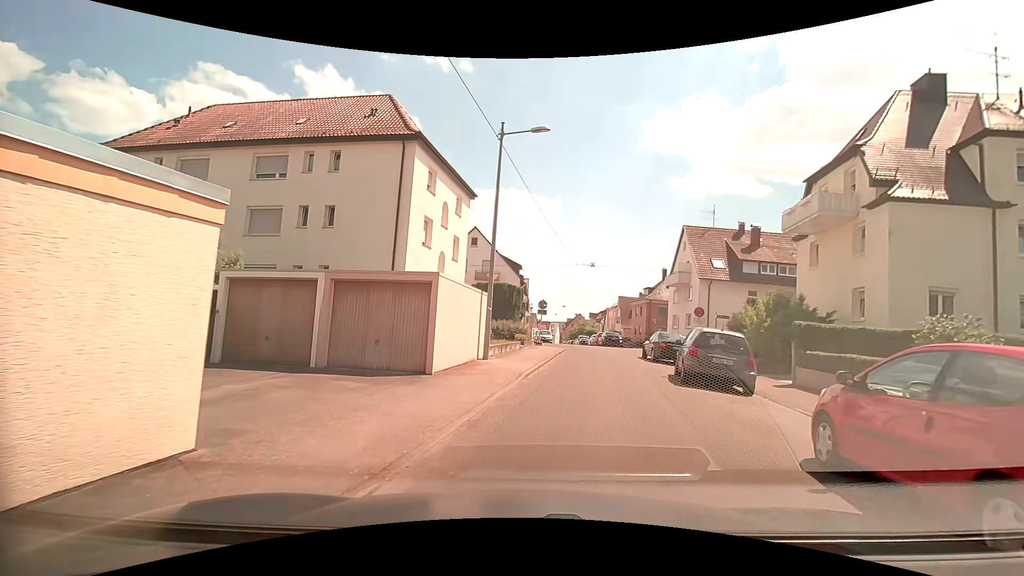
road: residential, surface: asphalt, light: Day
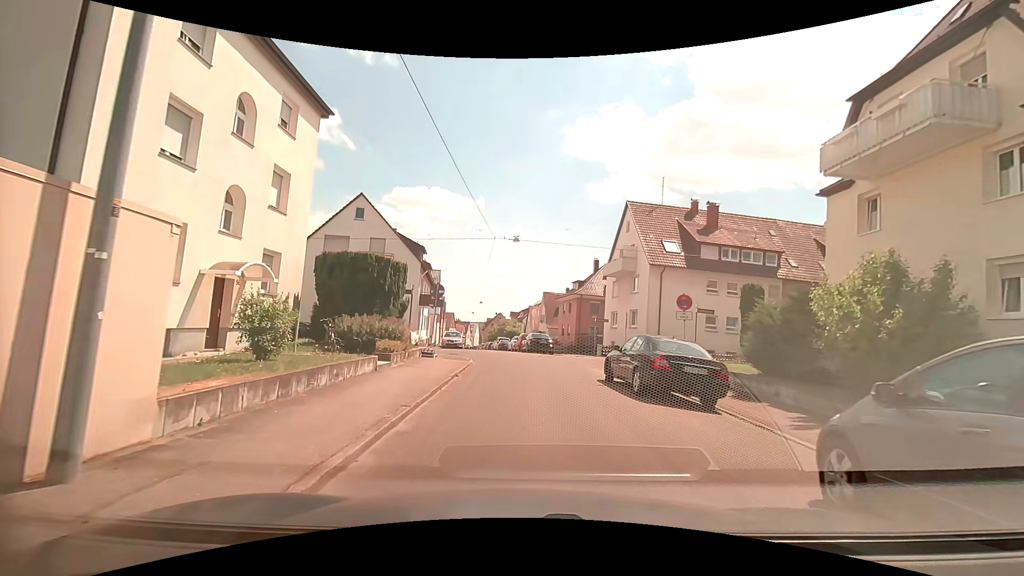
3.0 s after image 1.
(+1.1, +12.3) m; +9°
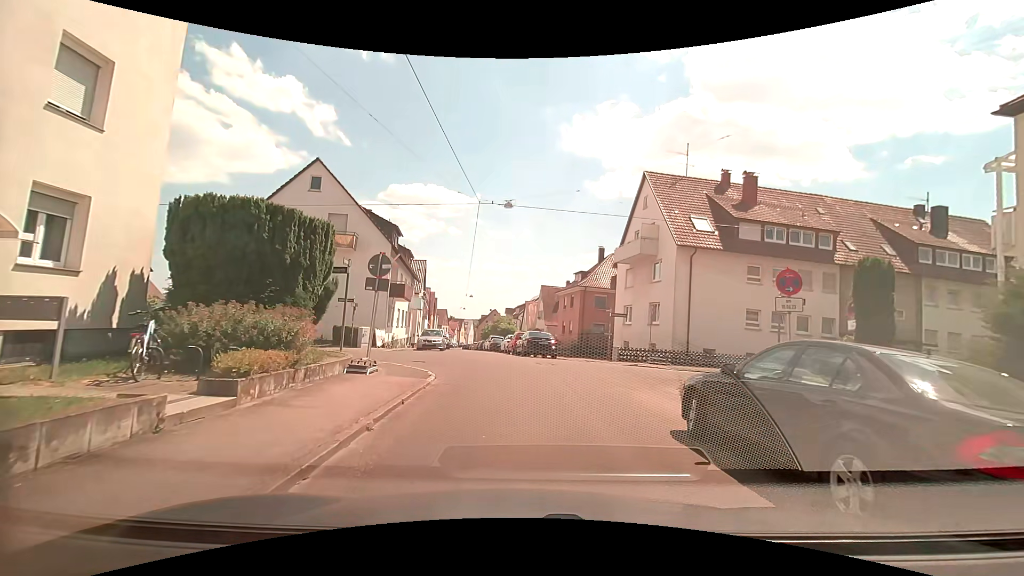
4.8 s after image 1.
(0.0, +7.5) m; 0°
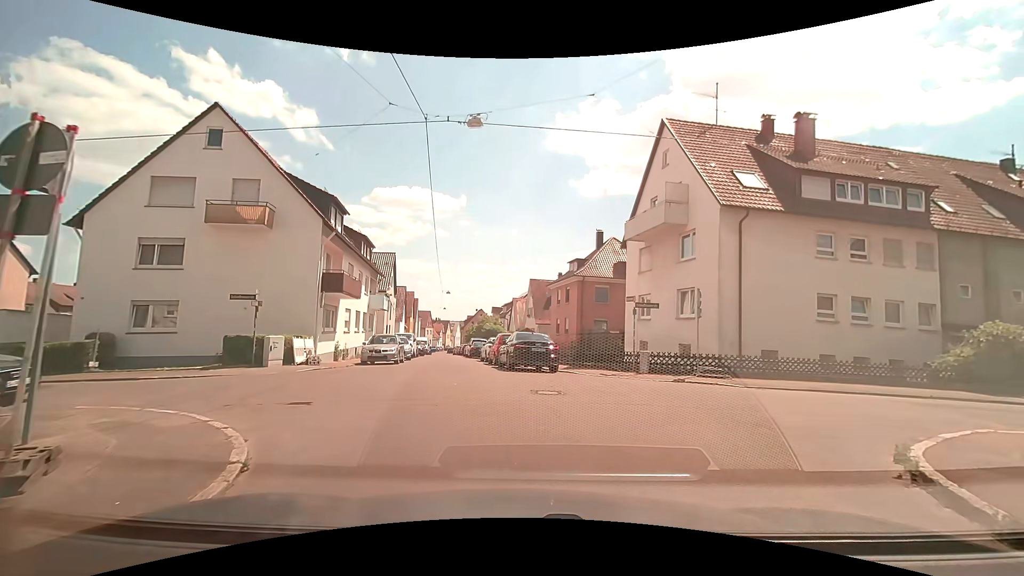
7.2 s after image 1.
(+0.1, +8.7) m; +2°
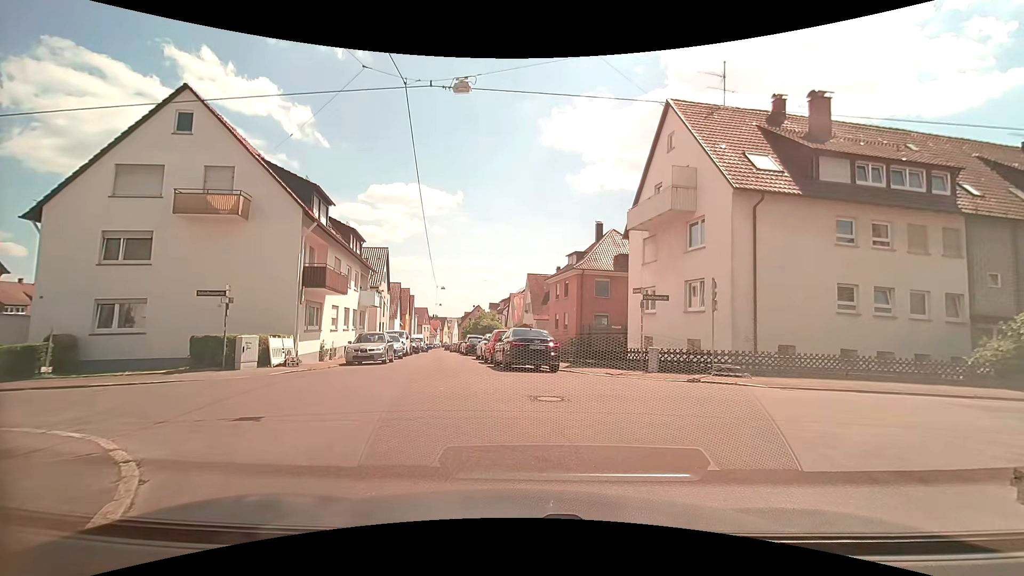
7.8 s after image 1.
(0.0, +1.4) m; -1°
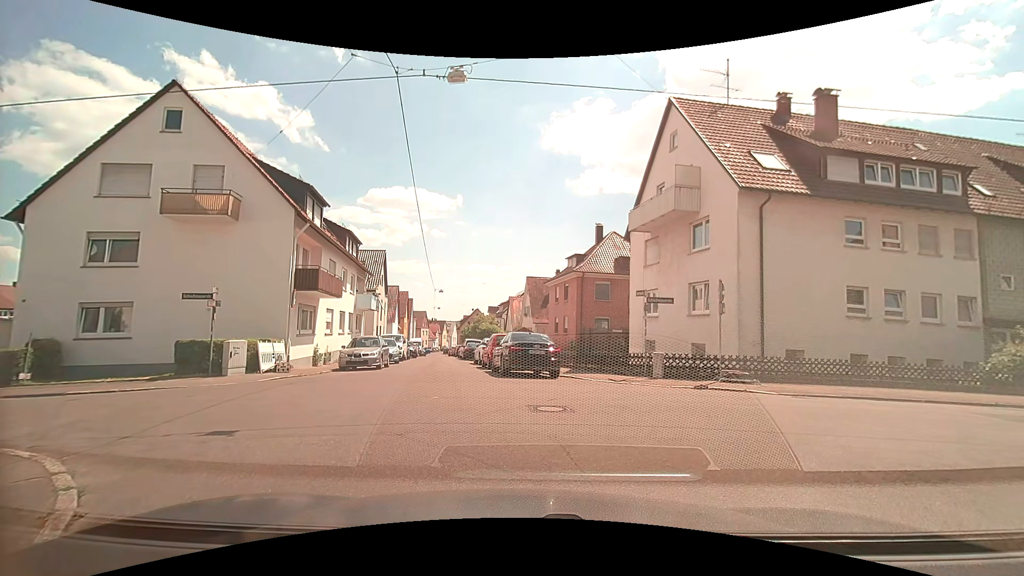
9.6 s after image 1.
(0.0, +0.7) m; 0°
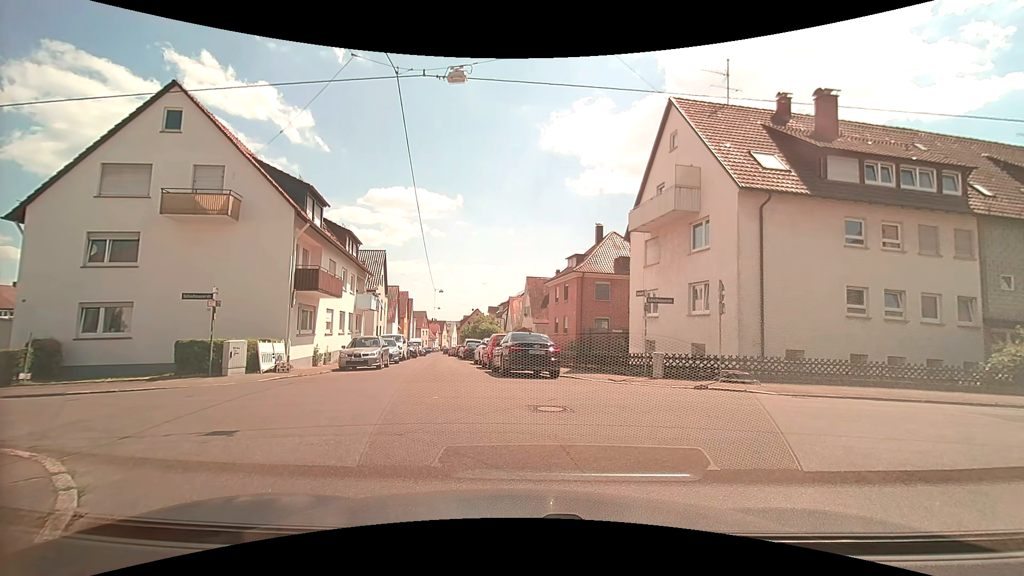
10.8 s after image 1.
(0.0, 0.0) m; 0°
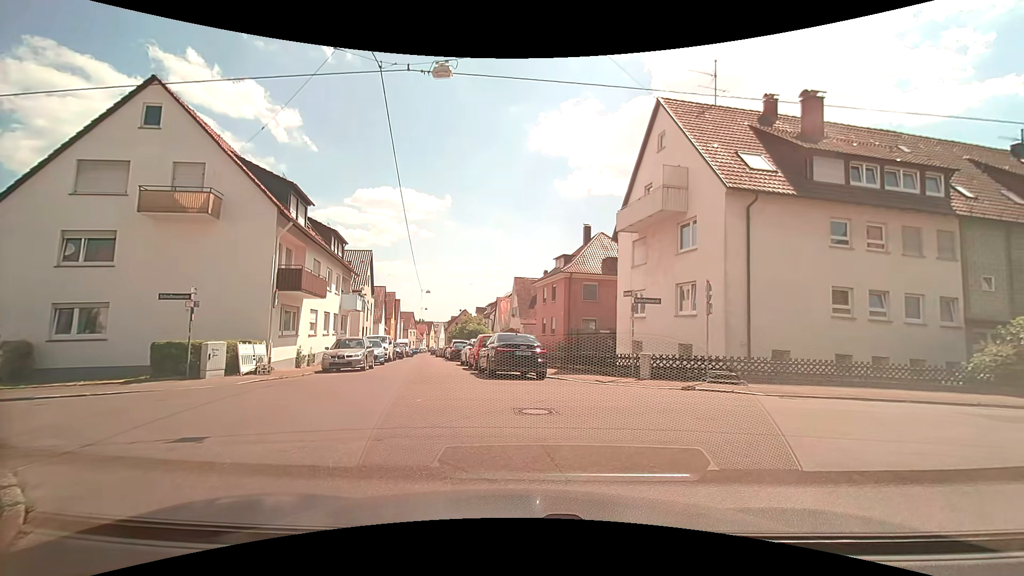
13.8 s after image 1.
(0.0, +0.2) m; 0°
